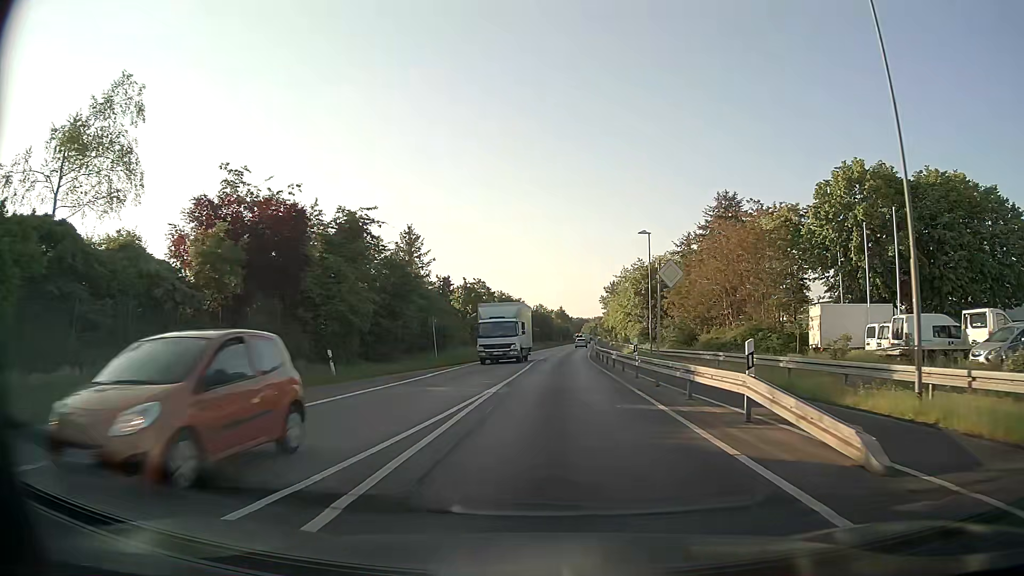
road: tertiary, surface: asphalt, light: Day
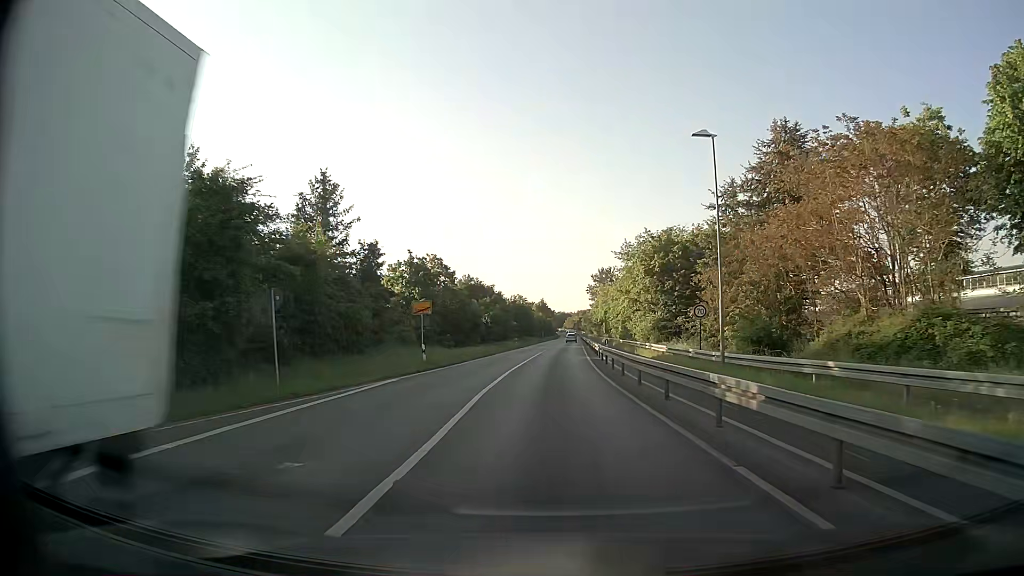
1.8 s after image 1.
(+0.3, +21.3) m; +1°
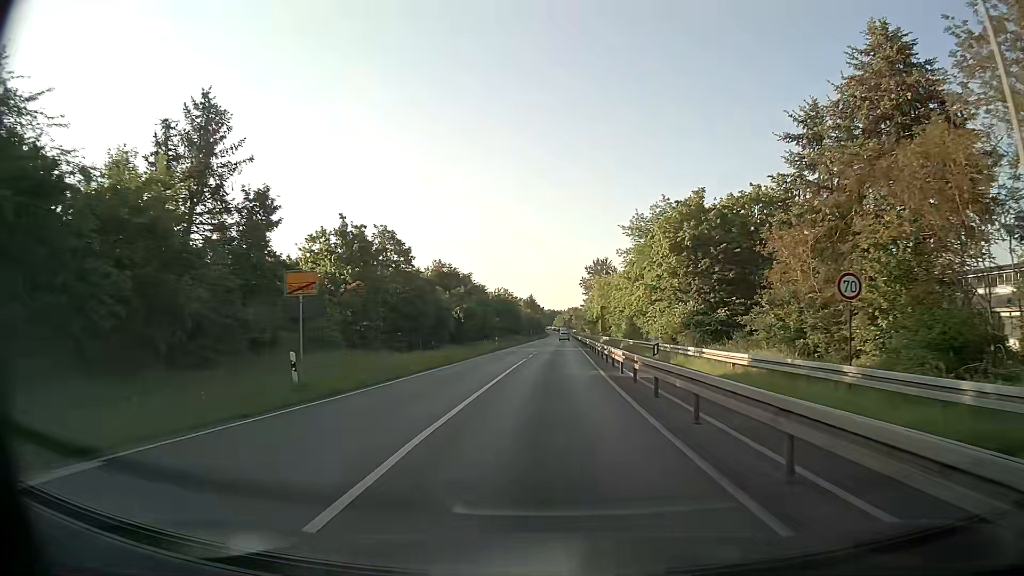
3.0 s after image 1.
(+0.3, +16.0) m; +1°
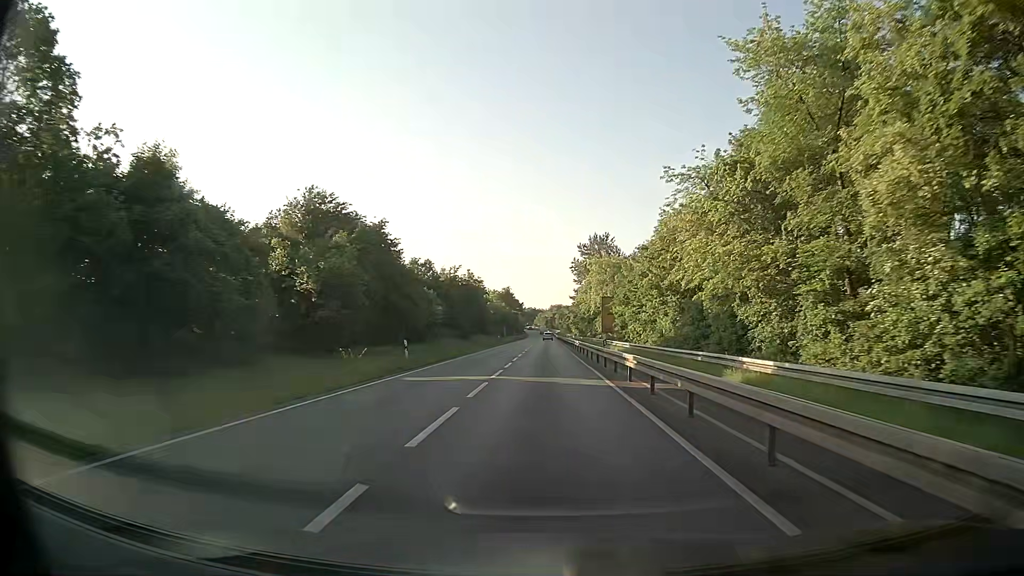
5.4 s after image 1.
(+0.4, +35.8) m; +1°
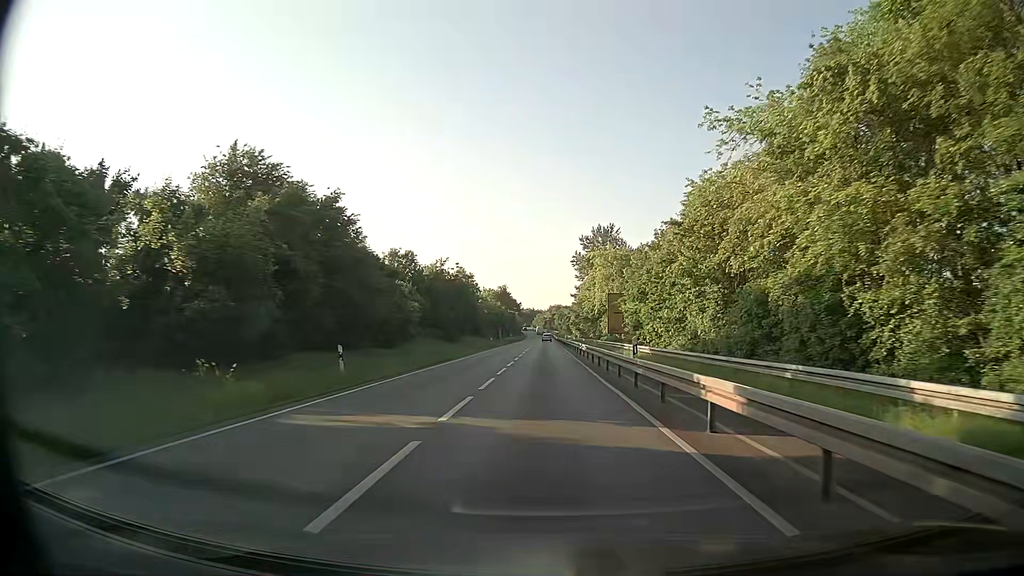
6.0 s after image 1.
(0.0, +9.6) m; 0°
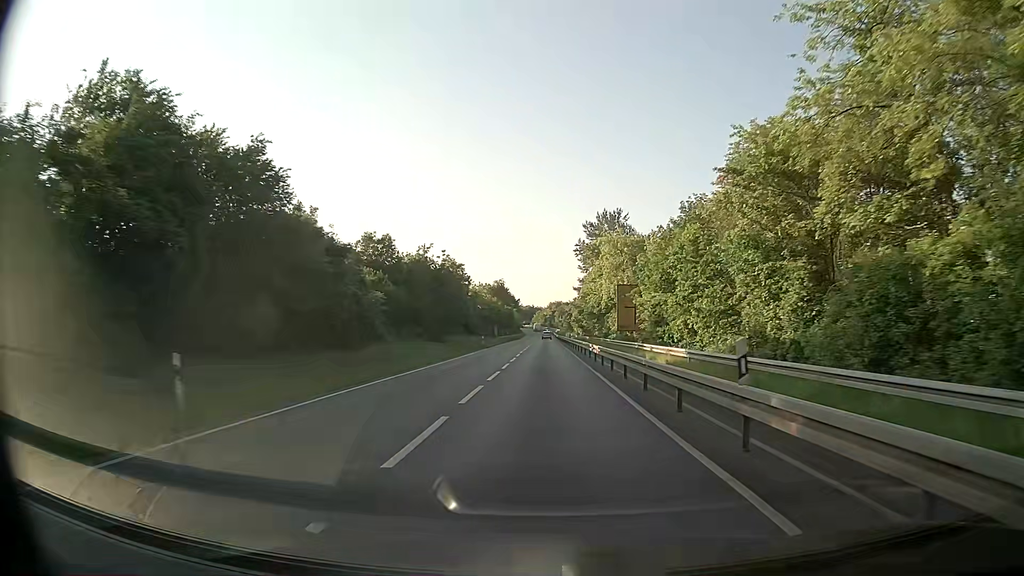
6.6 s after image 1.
(+0.1, +9.8) m; 0°
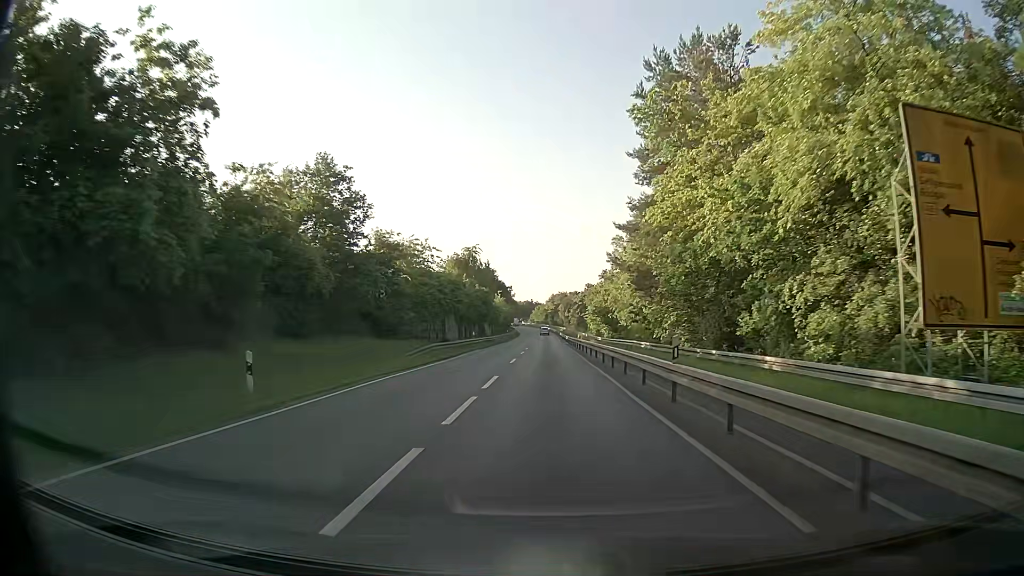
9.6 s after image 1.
(-0.1, +51.4) m; 0°
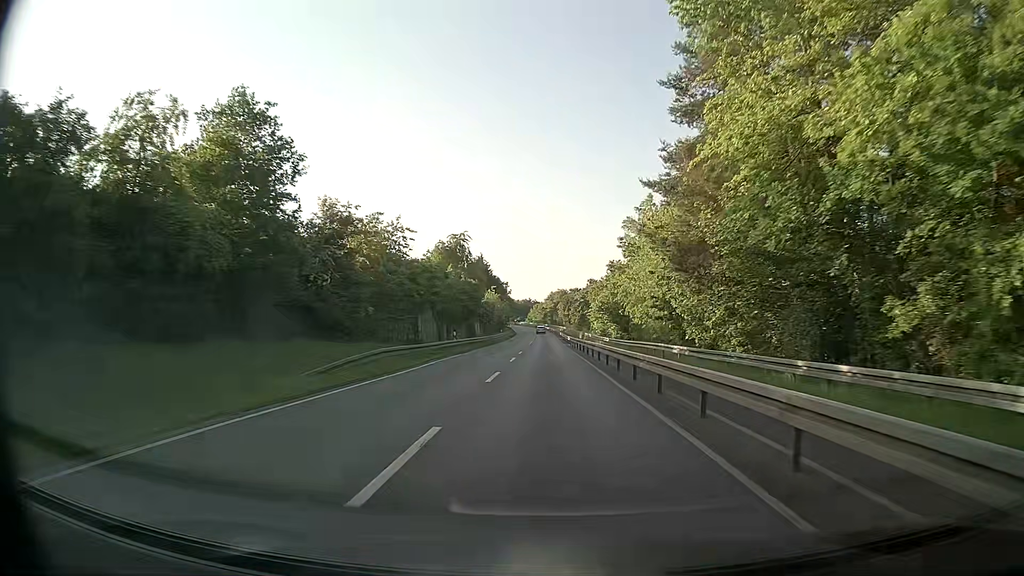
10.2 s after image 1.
(0.0, +10.6) m; 0°
(0, +10) (0, +20) (0, +30) (0, +40) (0, +50) (0, +60) (-1, +70) (-1, +80) (-1, +90) (-1, +100) m
